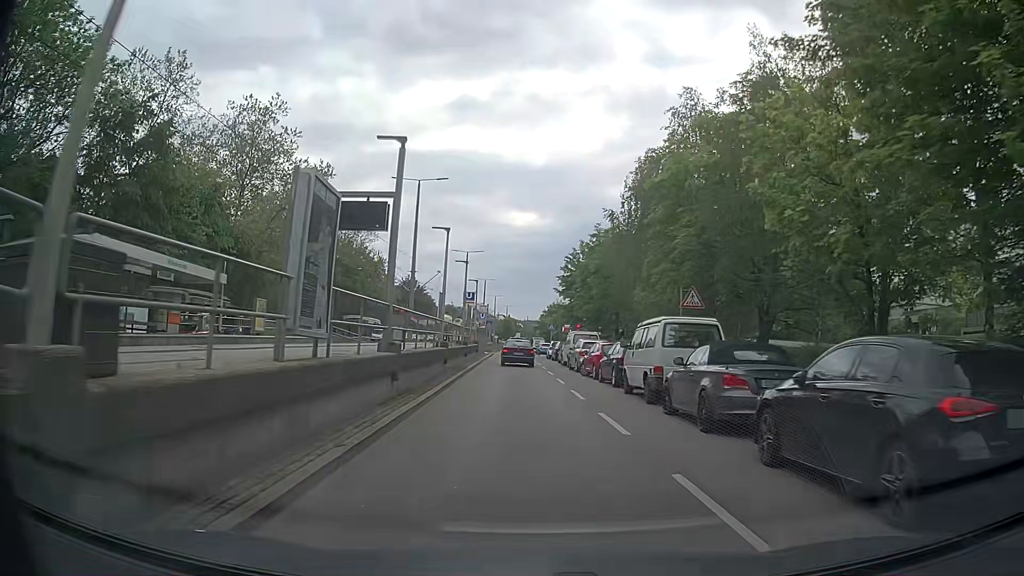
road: secondary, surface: asphalt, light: Day
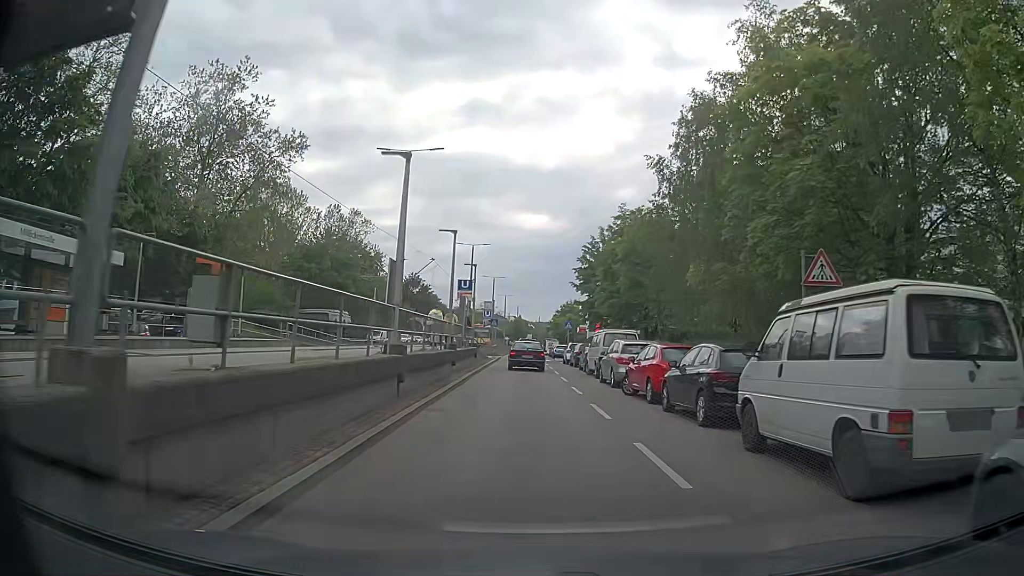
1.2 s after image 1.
(-0.1, +9.5) m; -2°
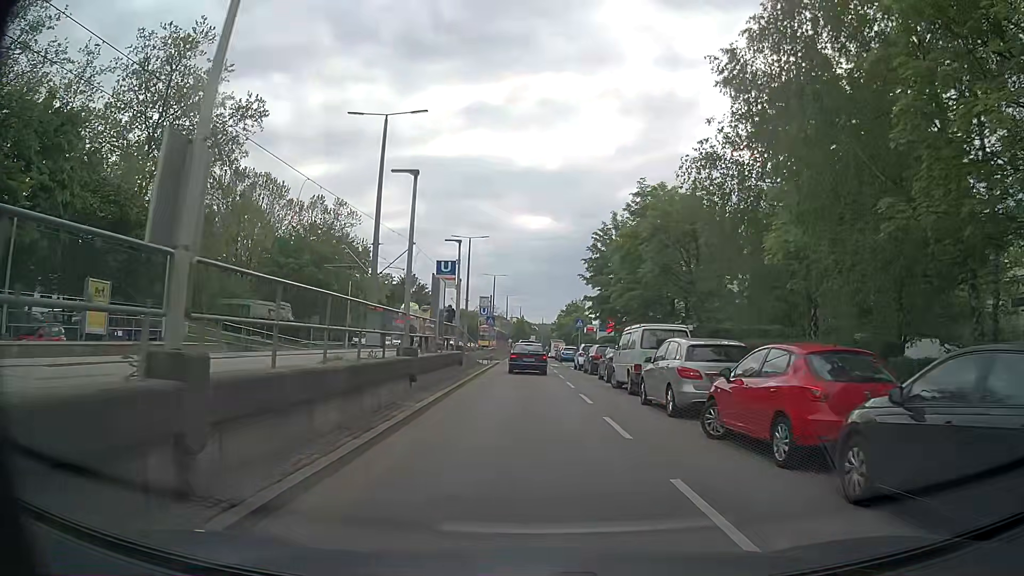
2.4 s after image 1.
(+0.1, +8.4) m; +1°
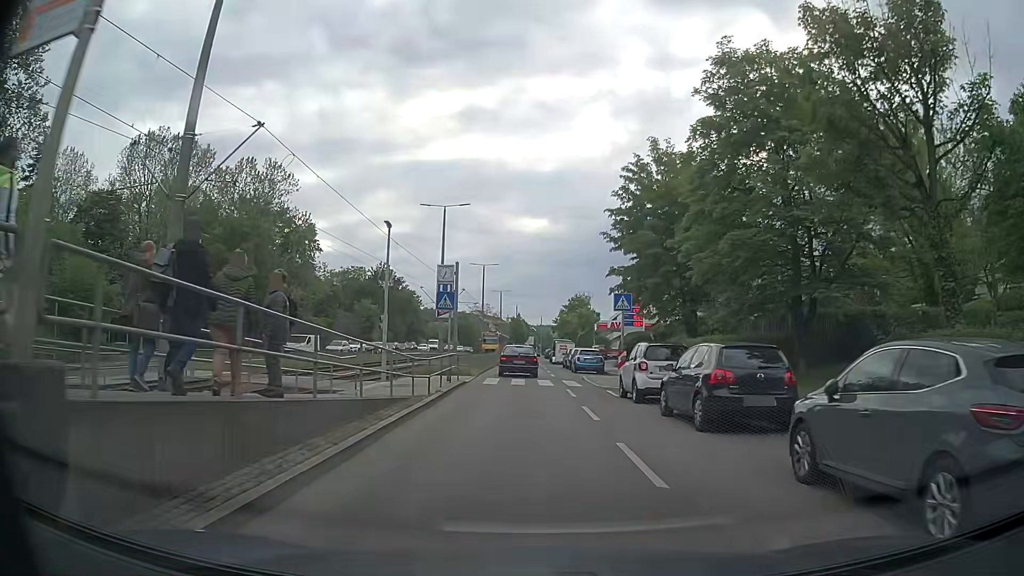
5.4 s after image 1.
(0.0, +21.6) m; 0°
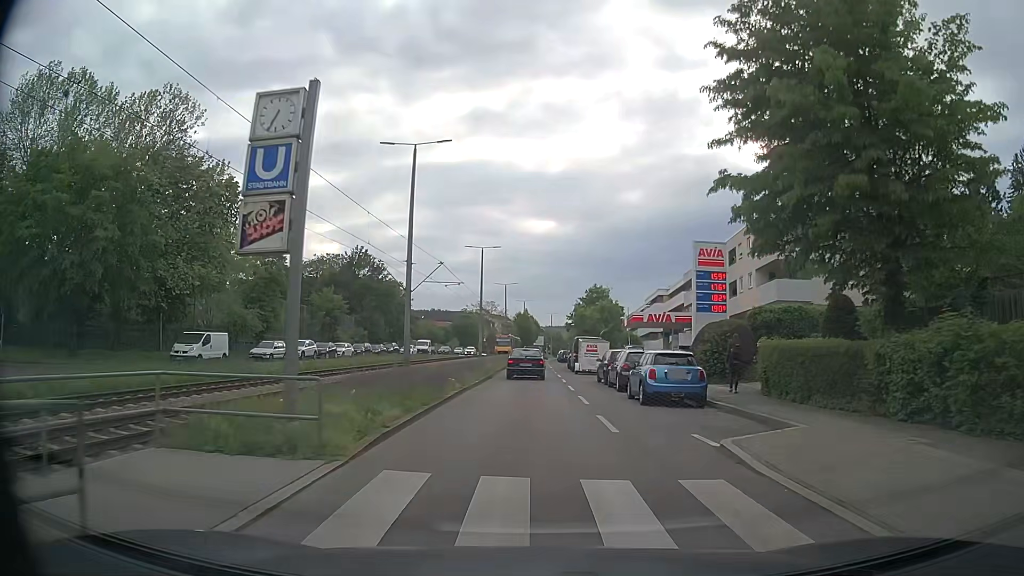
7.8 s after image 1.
(-0.2, +21.0) m; 0°
